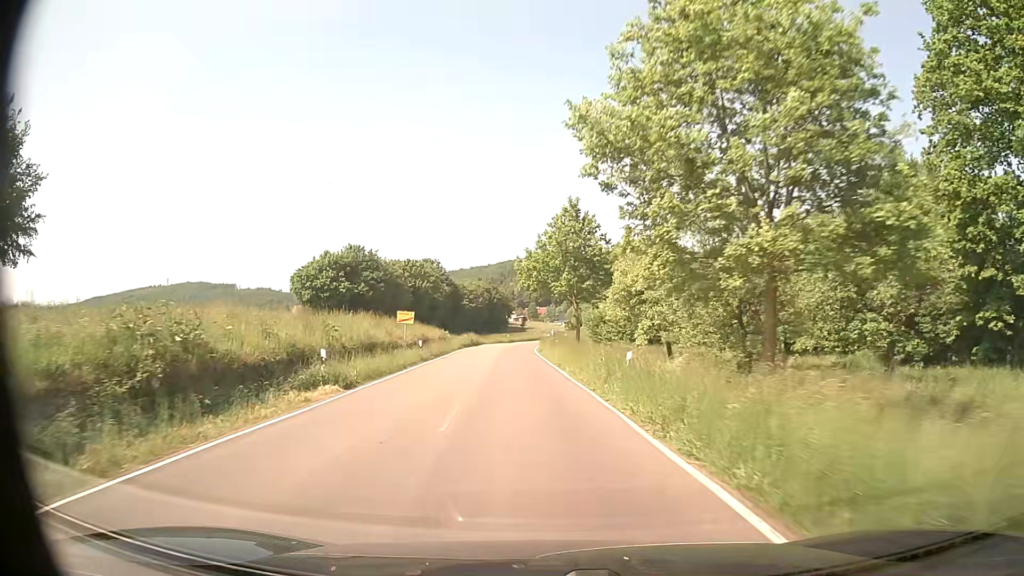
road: secondary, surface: asphalt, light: Day
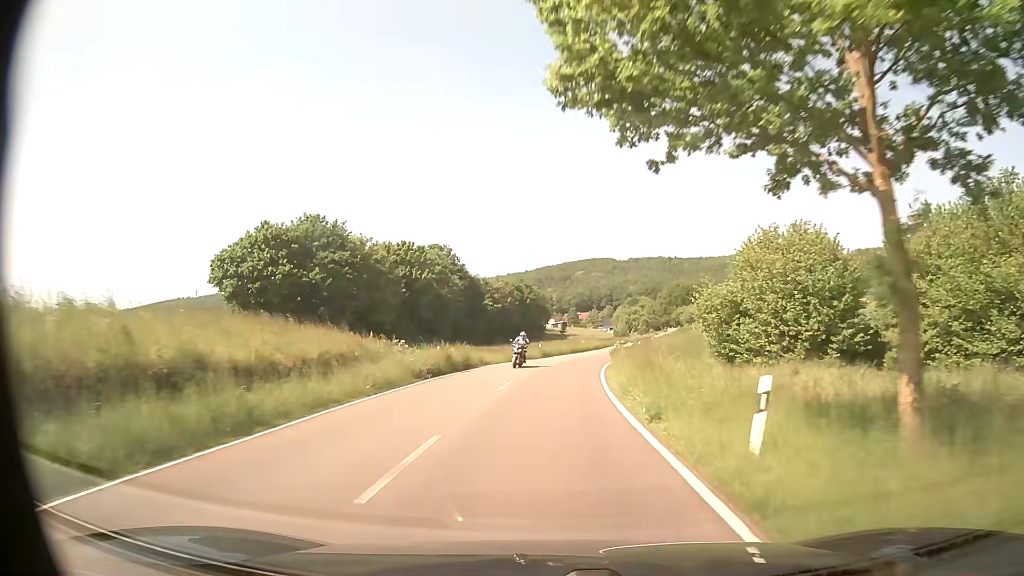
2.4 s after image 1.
(-1.7, +36.6) m; -4°
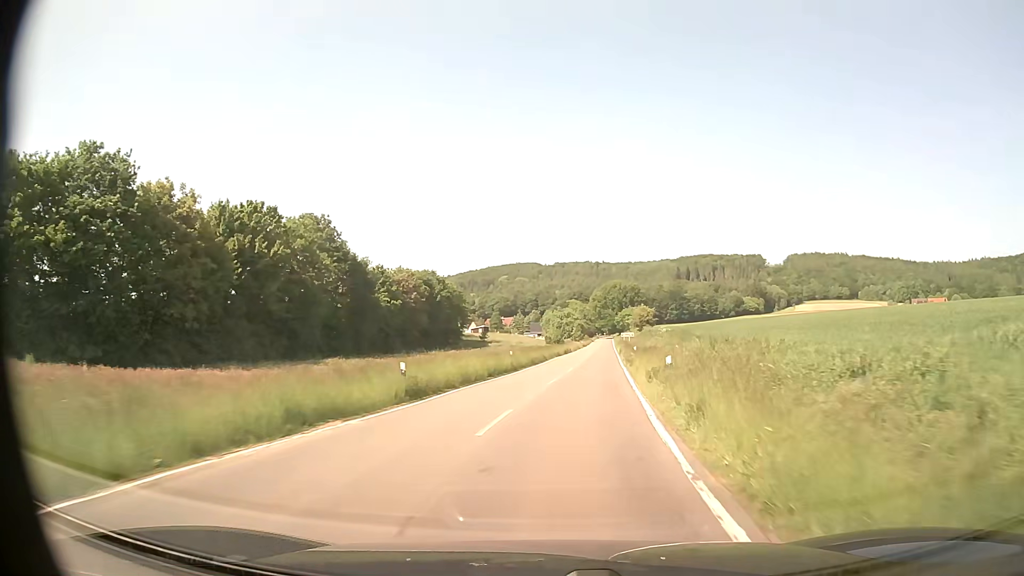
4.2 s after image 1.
(+1.3, +31.5) m; +6°
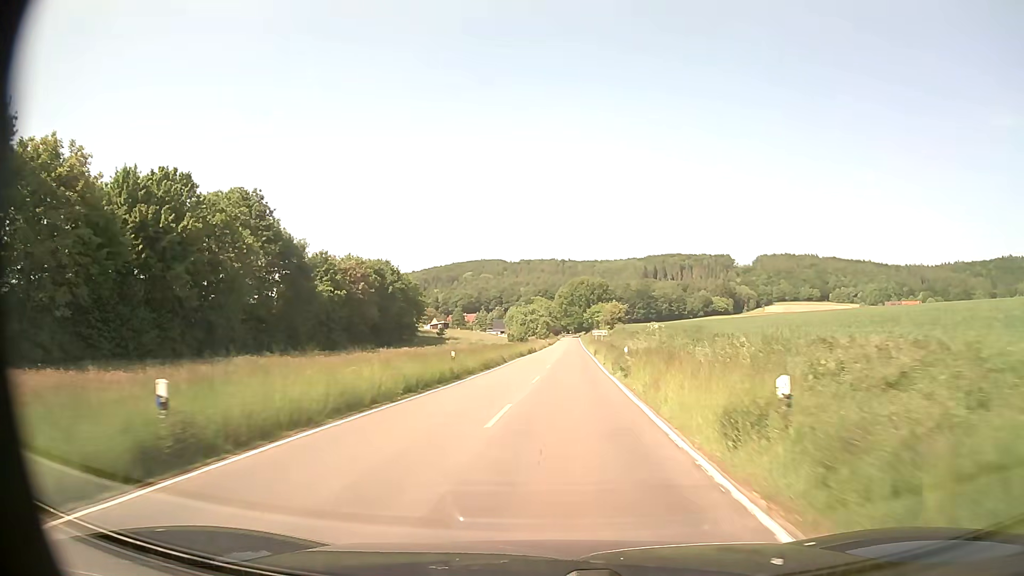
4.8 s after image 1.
(+0.3, +11.3) m; +3°
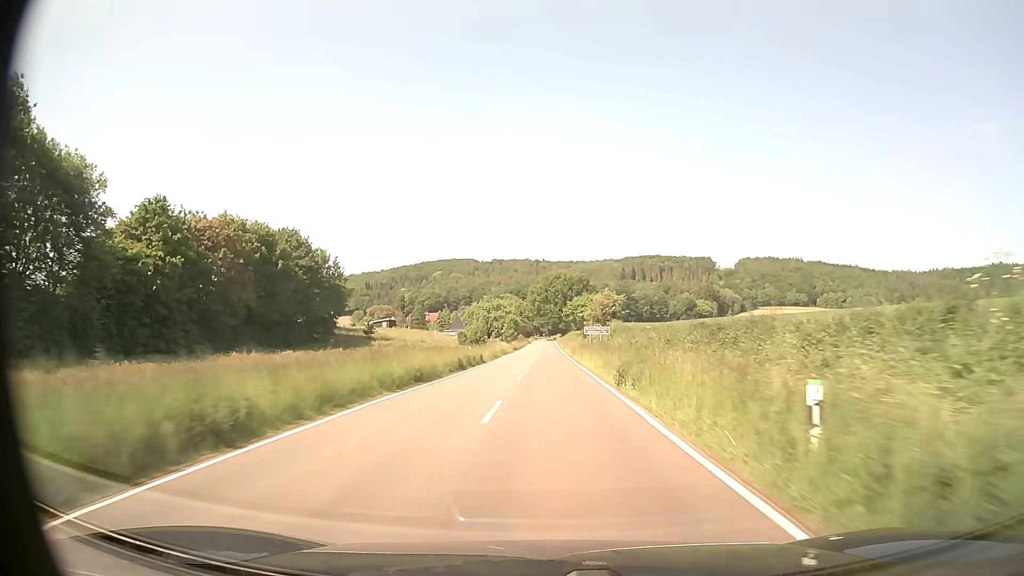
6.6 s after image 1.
(+1.5, +36.0) m; +3°
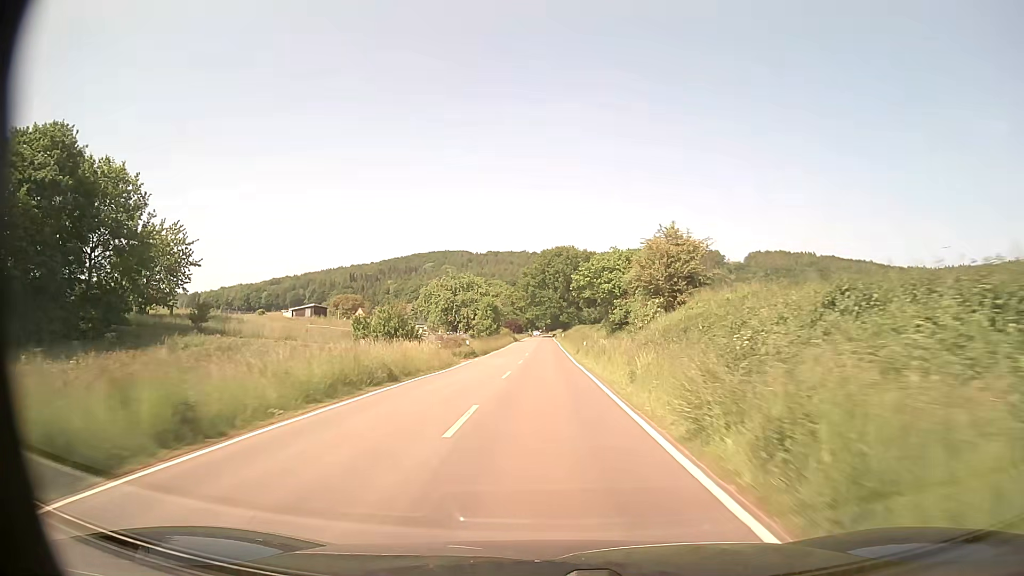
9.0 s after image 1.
(+0.6, +49.9) m; +1°
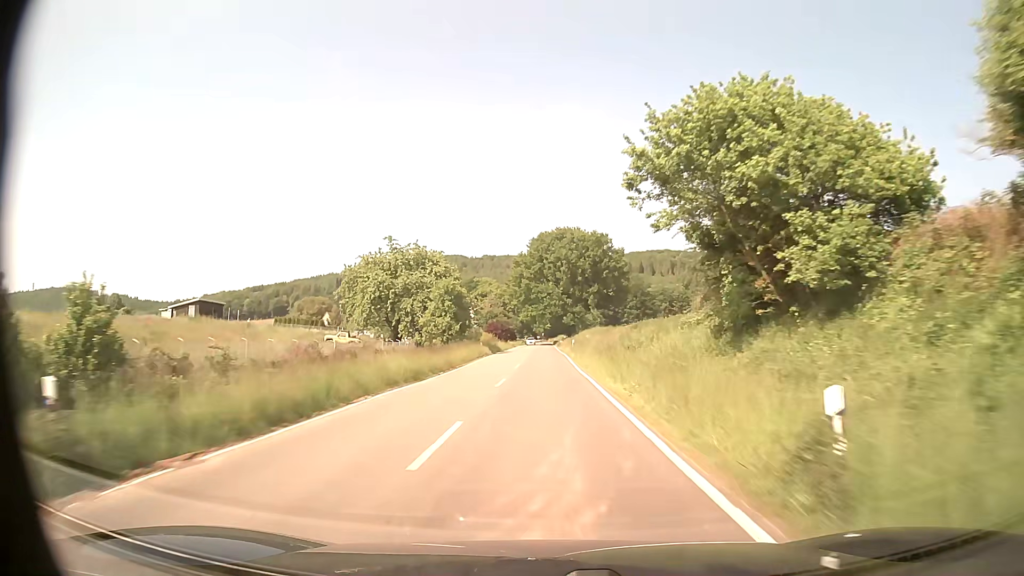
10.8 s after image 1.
(0.0, +37.9) m; 0°
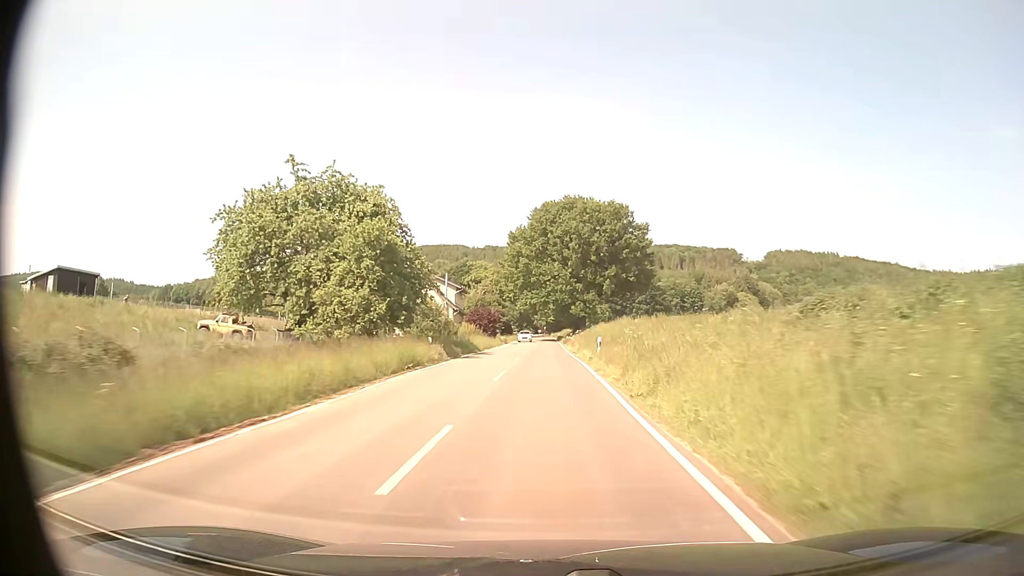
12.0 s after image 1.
(-0.1, +25.4) m; 0°
(0, +10) (0, +20) (0, +30) (0, +40) (0, +50) (0, +60) (0, +70) (0, +80) (0, +90) (0, +100) m
